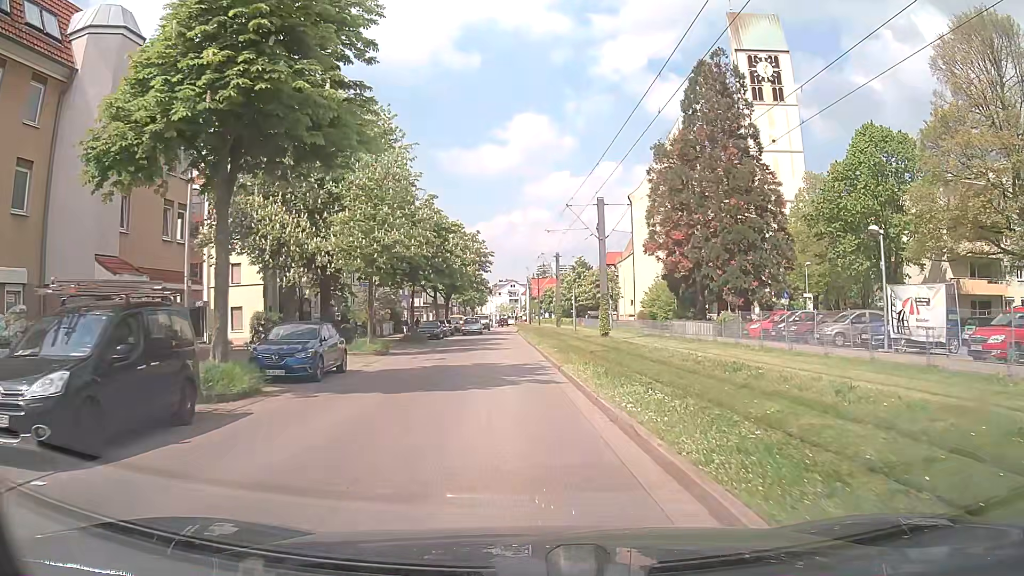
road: residential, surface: asphalt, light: Day
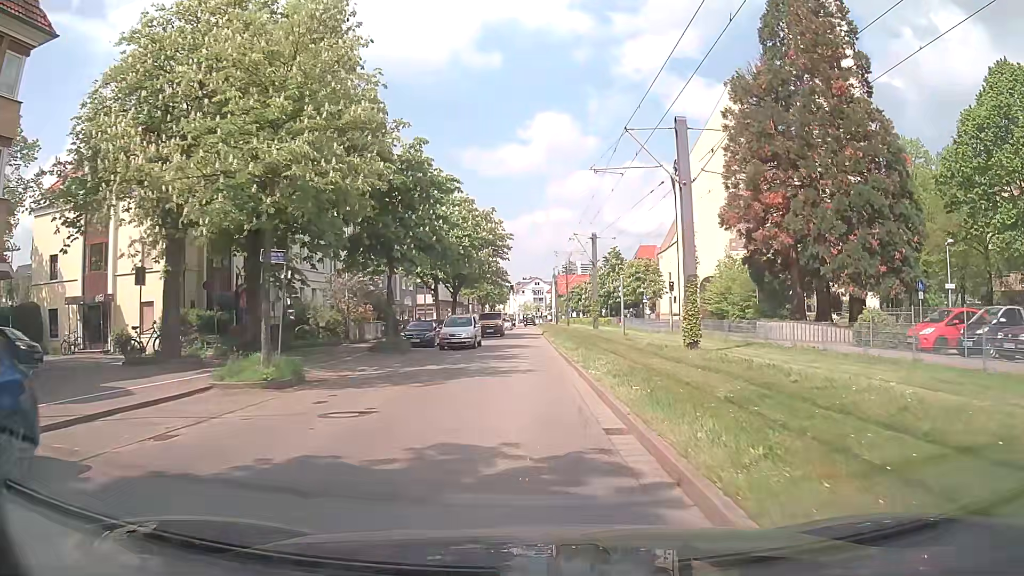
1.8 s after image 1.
(-0.3, +14.1) m; -2°
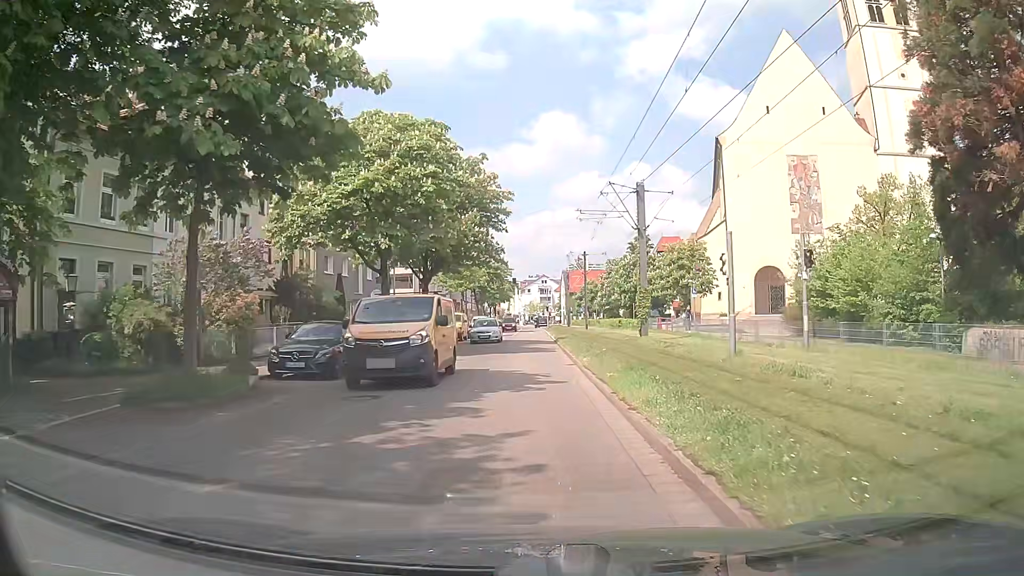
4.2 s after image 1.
(-0.1, +18.5) m; 0°
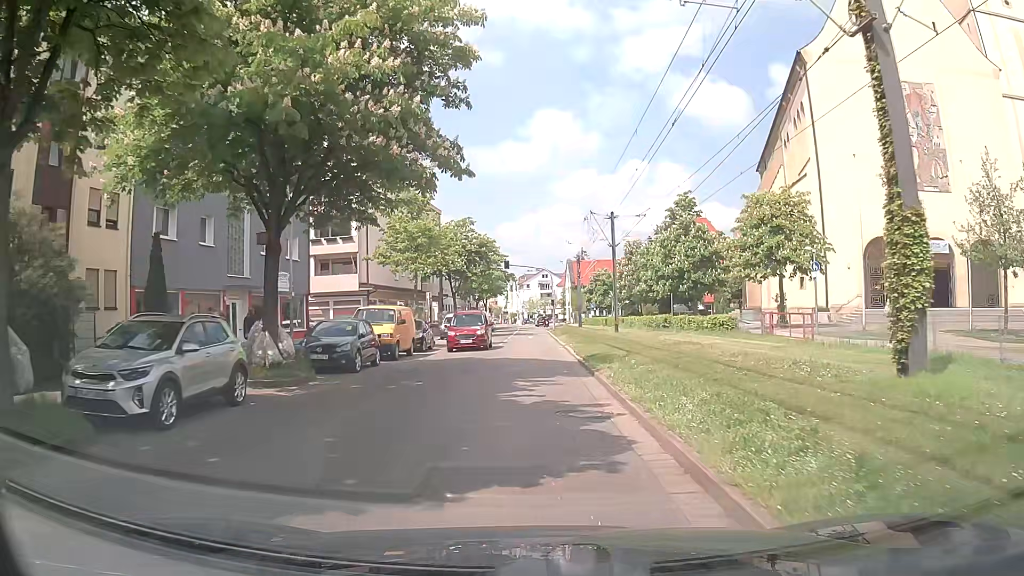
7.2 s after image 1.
(0.0, +22.3) m; 0°
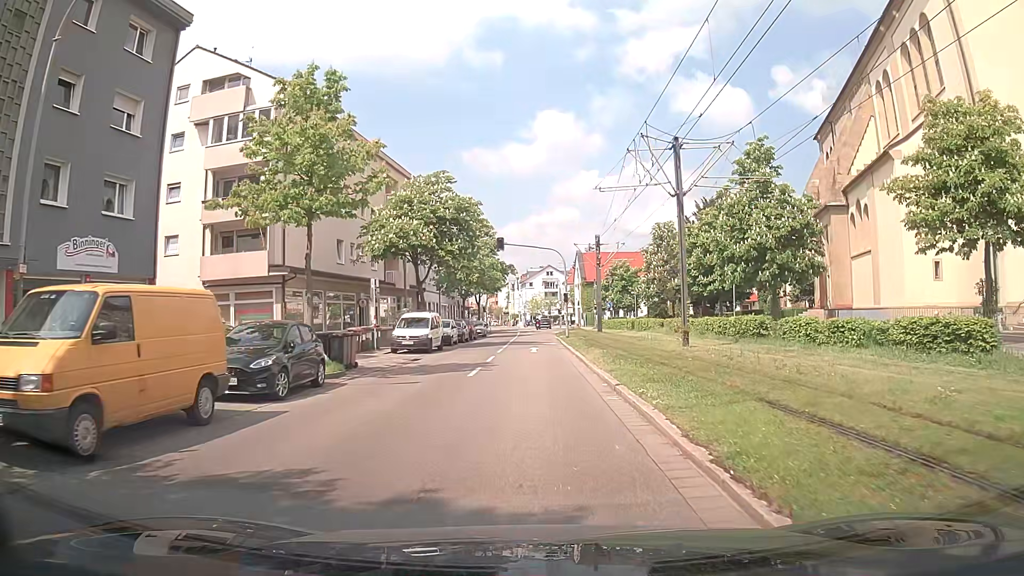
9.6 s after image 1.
(0.0, +17.5) m; -1°
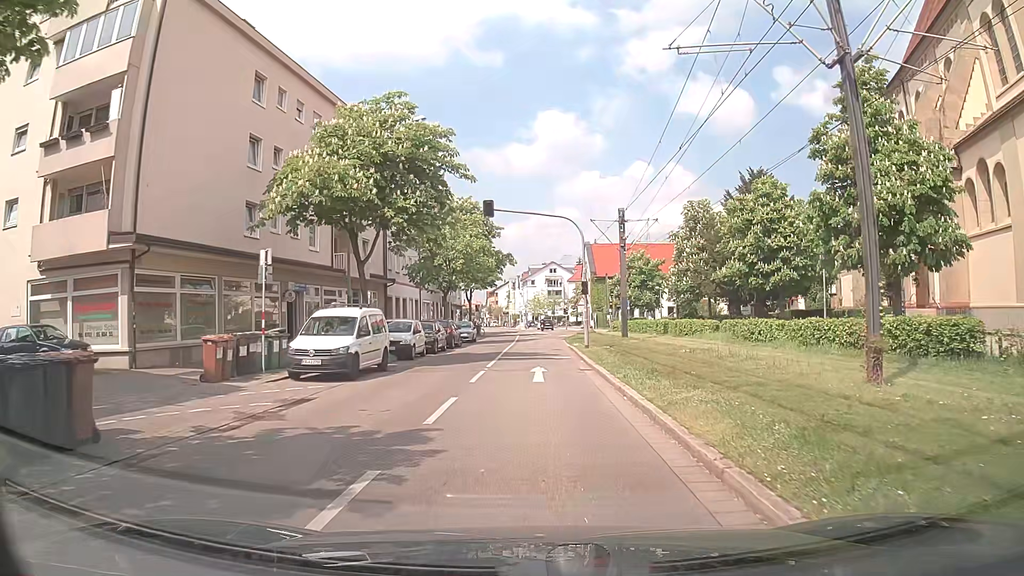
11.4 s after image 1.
(0.0, +13.1) m; 0°
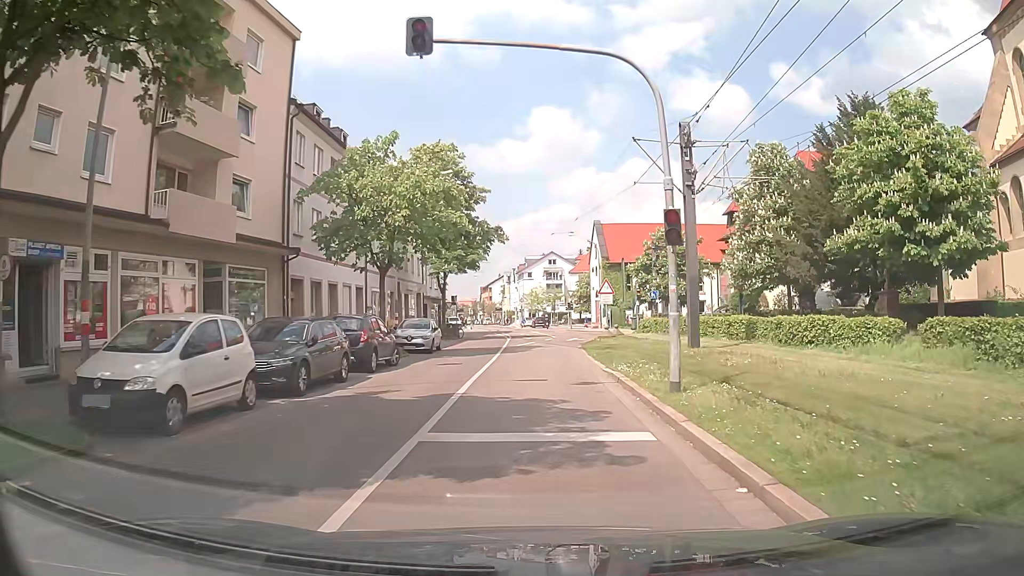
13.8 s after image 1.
(0.0, +17.5) m; +1°
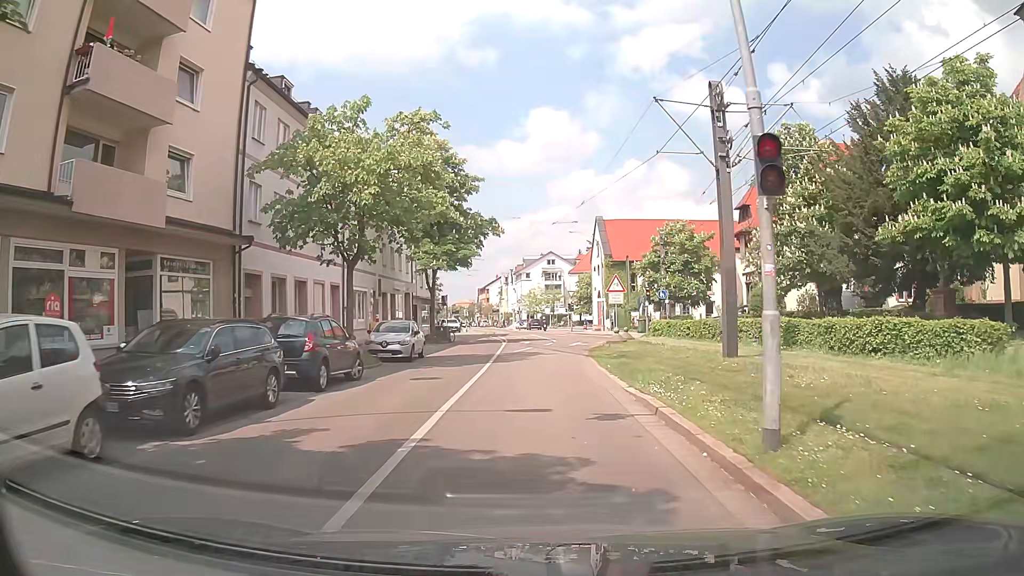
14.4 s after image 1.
(-0.1, +4.4) m; -1°
(0, +10) (0, +20) (0, +30) (0, +40) (0, +50) (-1, +60) (-2, +70) (-6, +79) (-15, +81) (-25, +80) m
